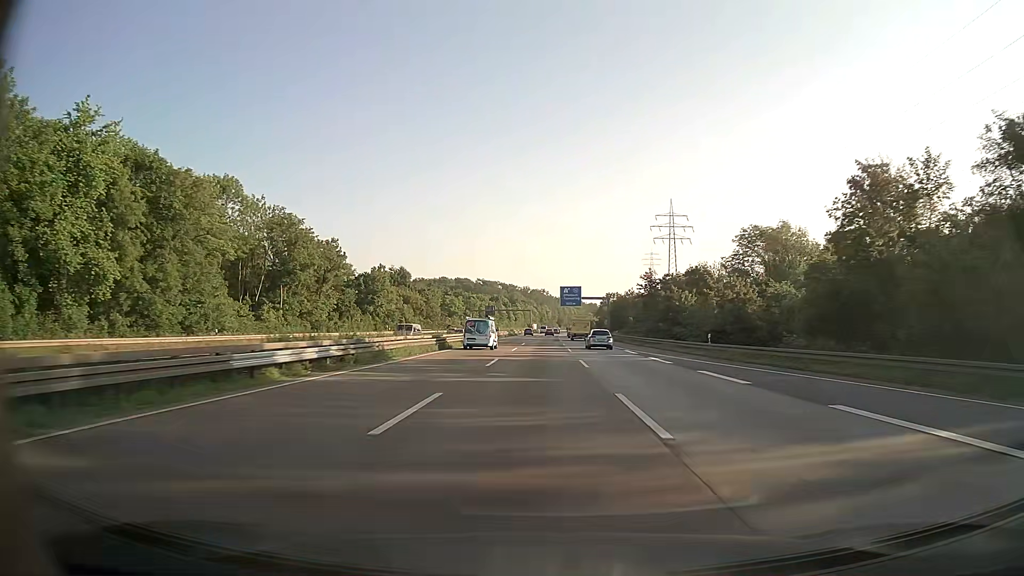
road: motorway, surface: asphalt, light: Day
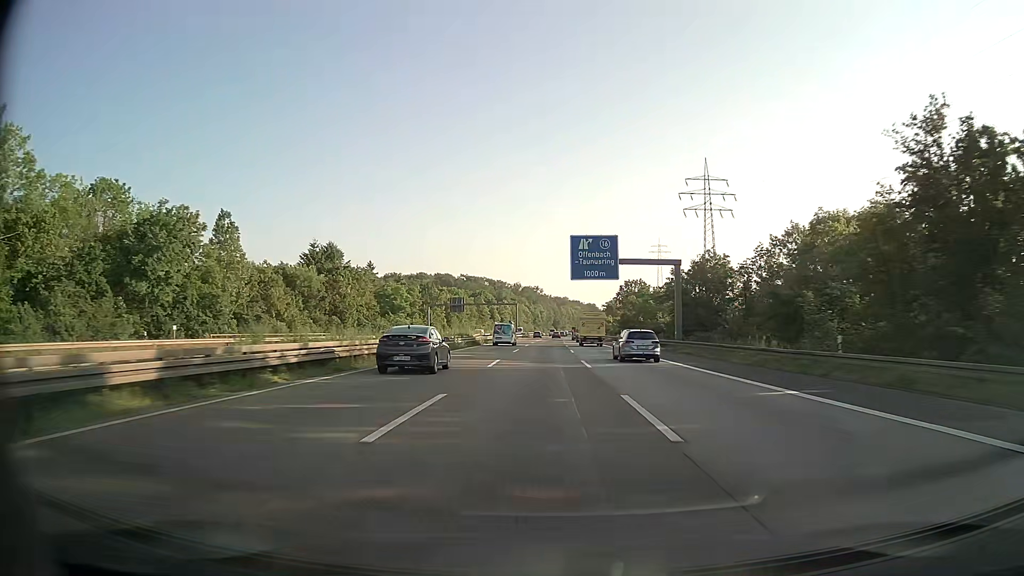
(+0.1, +71.1) m; 0°
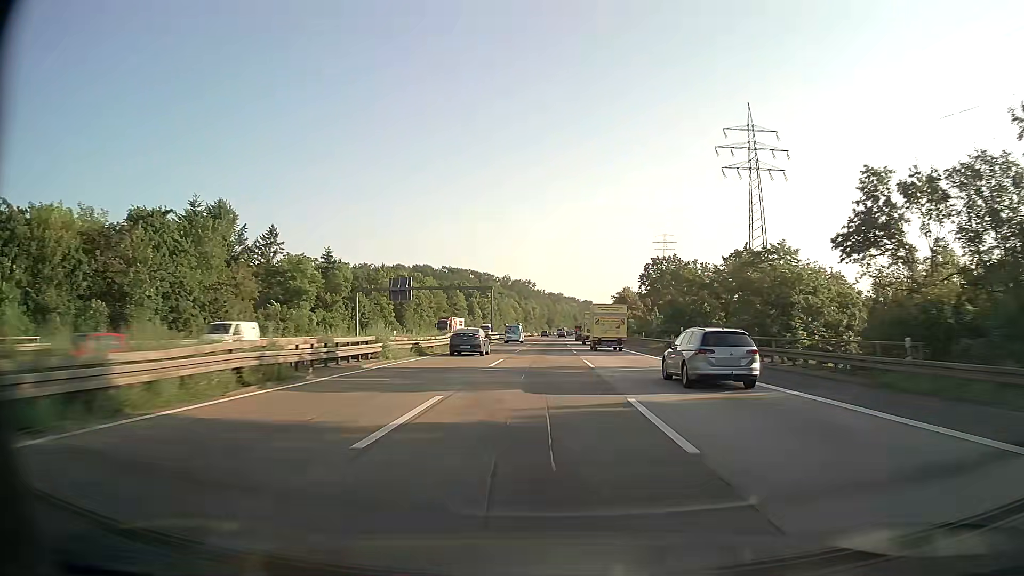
(+0.2, +53.0) m; +1°
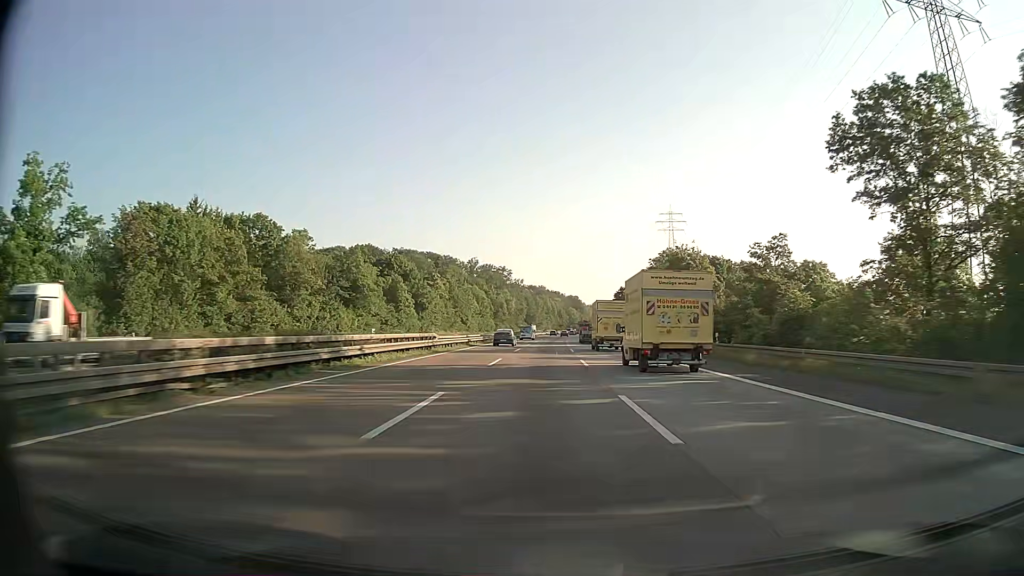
(+1.1, +87.8) m; +2°
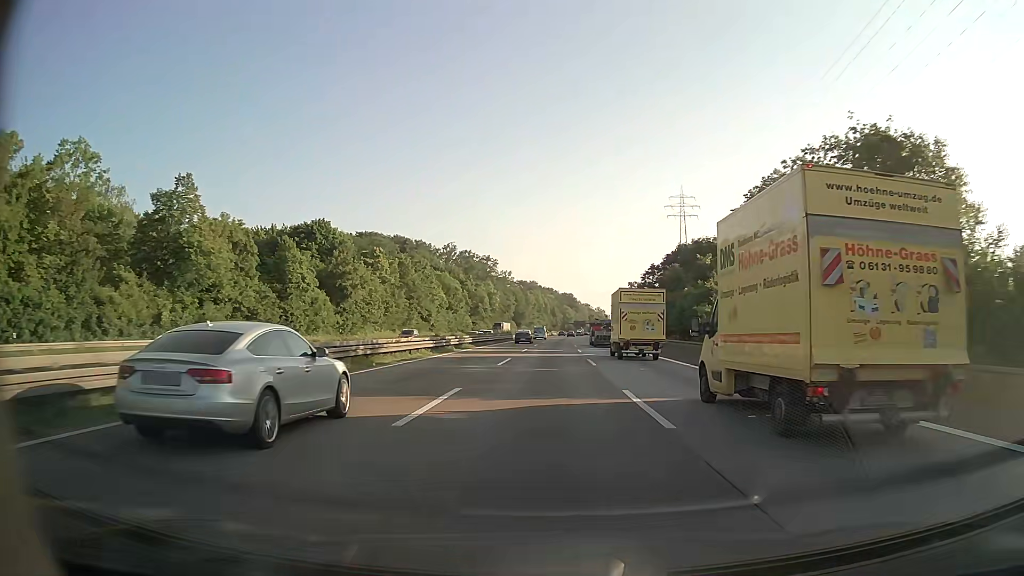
(+0.3, +52.3) m; +1°
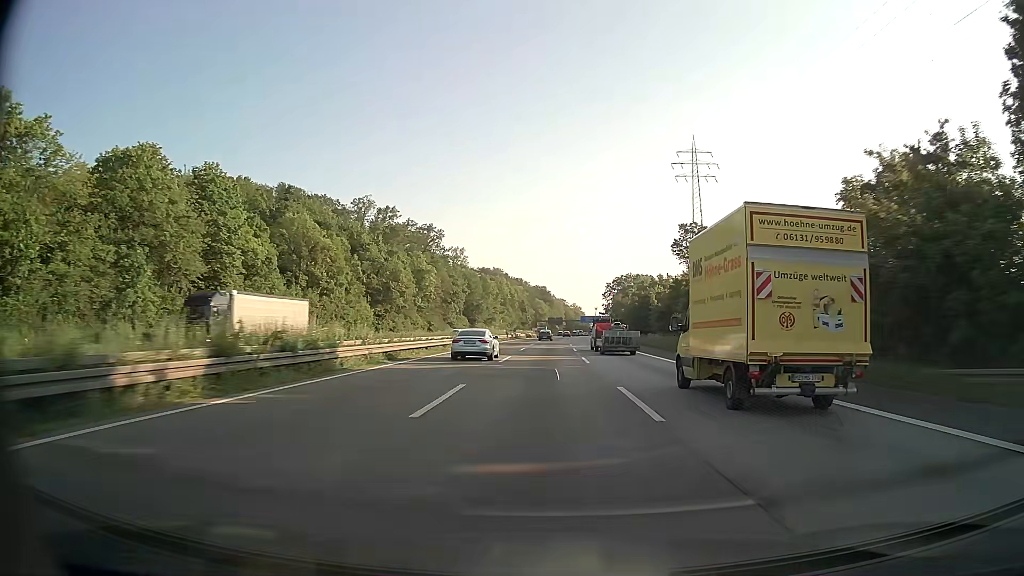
(+2.1, +86.6) m; +3°
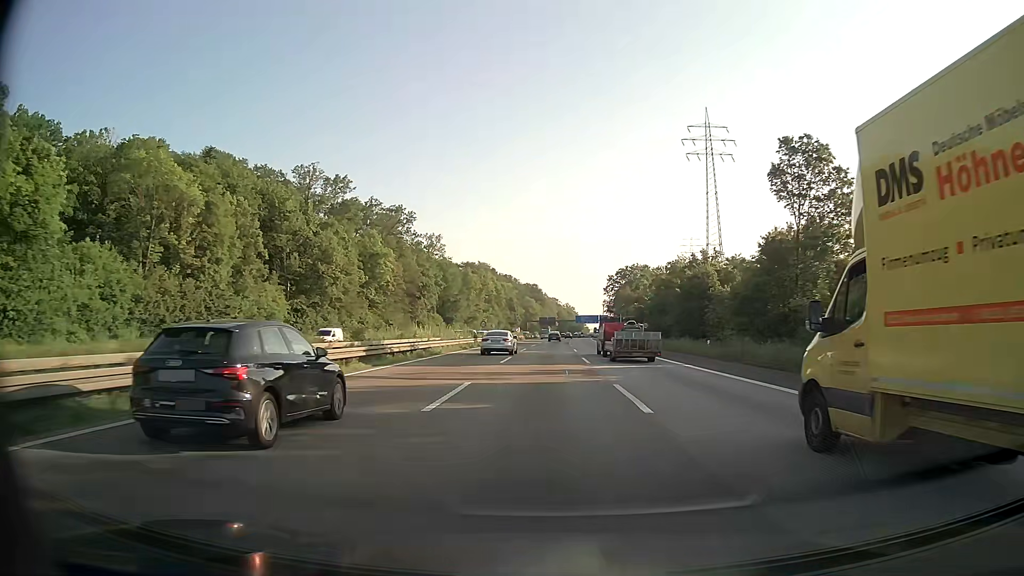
(+0.2, +34.5) m; +1°
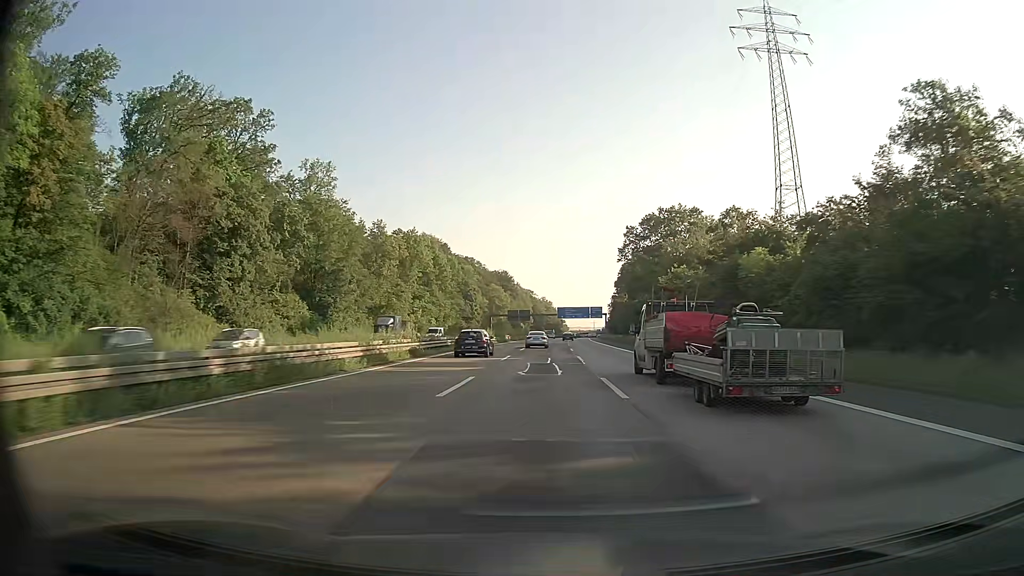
(+1.3, +85.9) m; +2°
(0, +10) (0, +20) (0, +30) (0, +40) (+1, +50) (+1, +60) (+1, +70) (+1, +80) (+1, +90) (+2, +100) m
